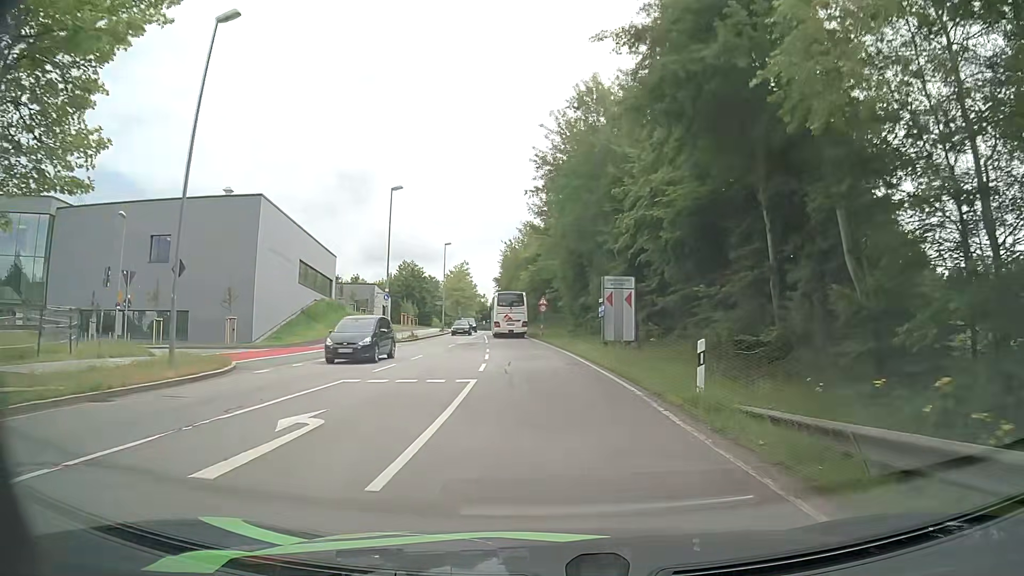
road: secondary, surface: asphalt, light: Day
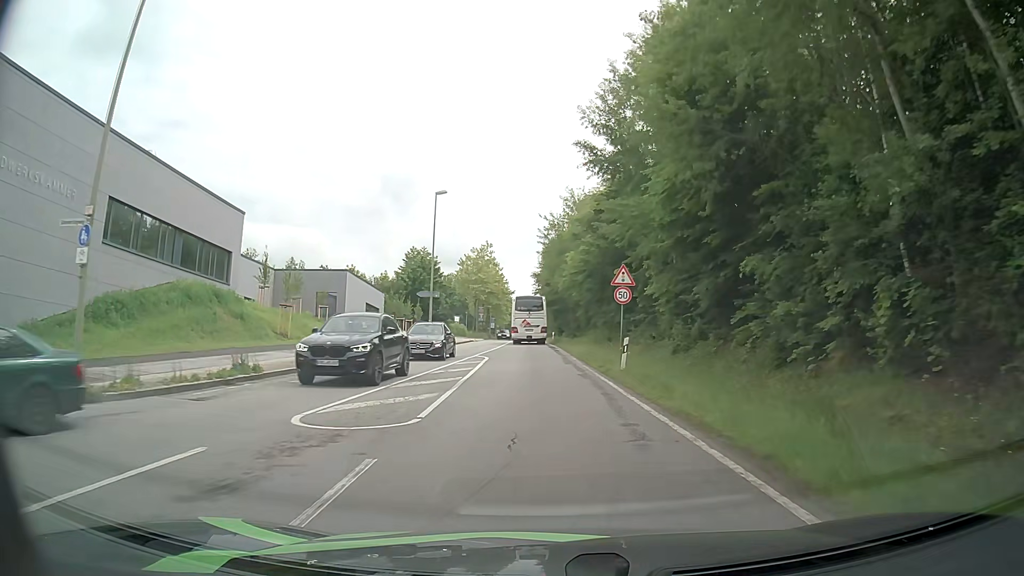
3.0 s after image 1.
(-1.5, +34.1) m; -4°
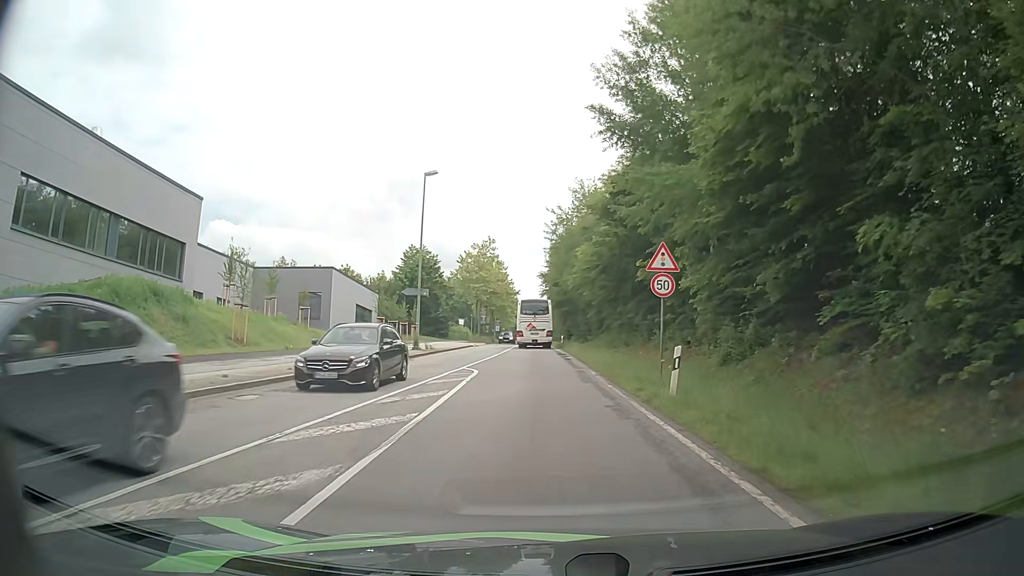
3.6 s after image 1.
(-0.1, +6.9) m; -1°
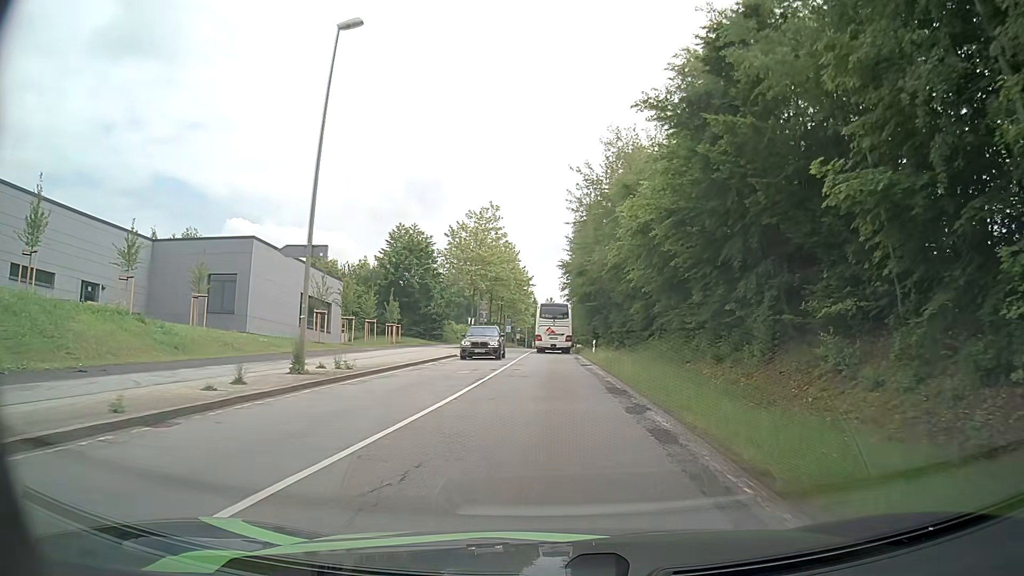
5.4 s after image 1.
(-0.4, +20.6) m; -2°
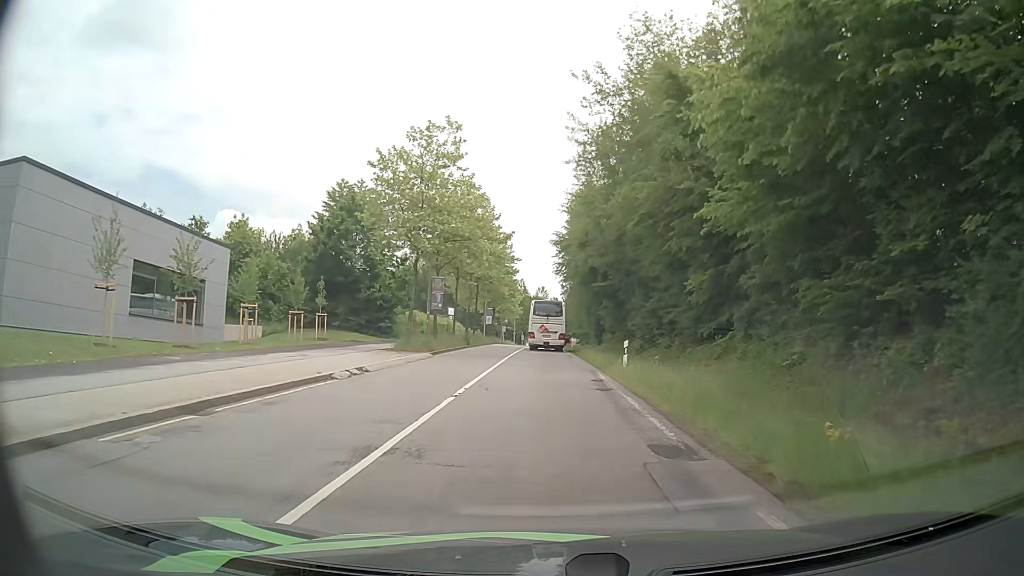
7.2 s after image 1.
(+0.1, +20.7) m; 0°
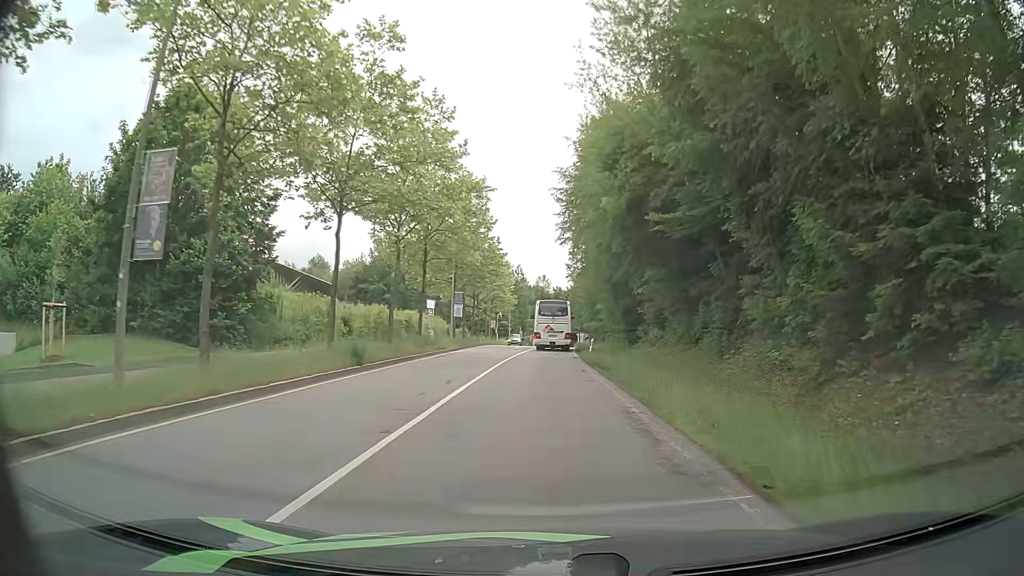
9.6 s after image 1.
(+0.4, +27.8) m; 0°
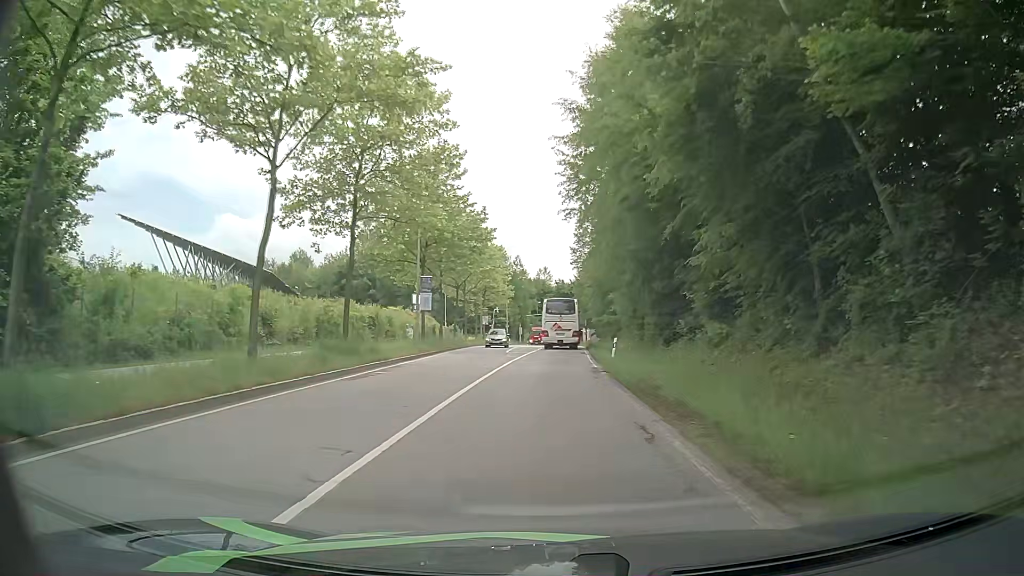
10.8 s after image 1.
(+0.1, +13.9) m; 0°
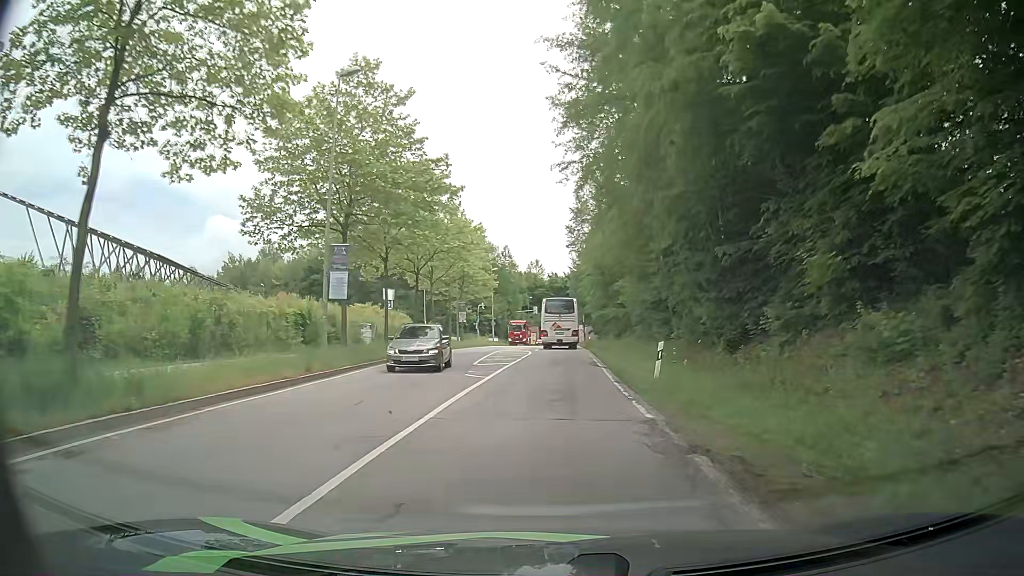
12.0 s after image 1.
(+0.1, +14.1) m; +1°
